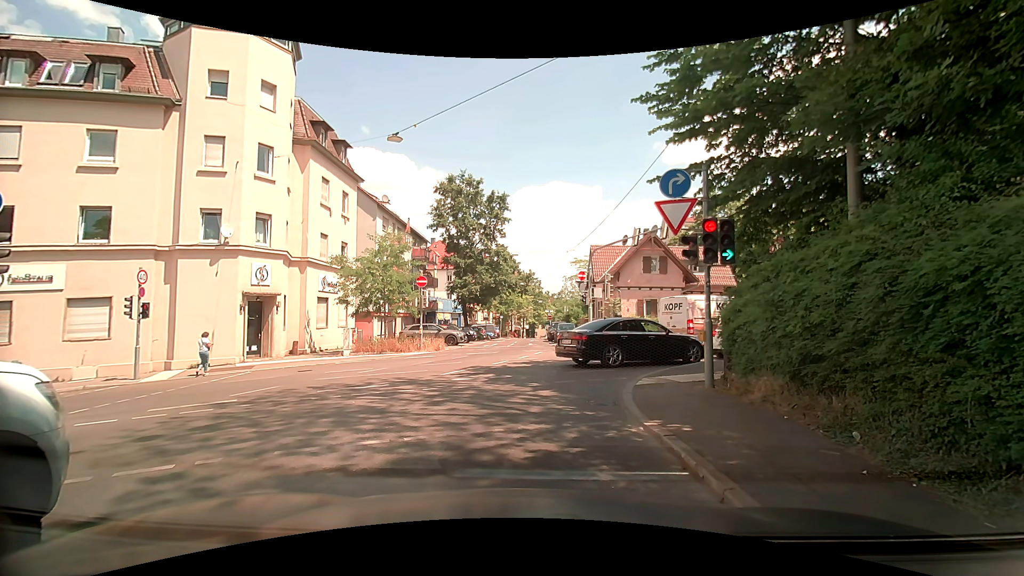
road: unclassified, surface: asphalt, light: Day
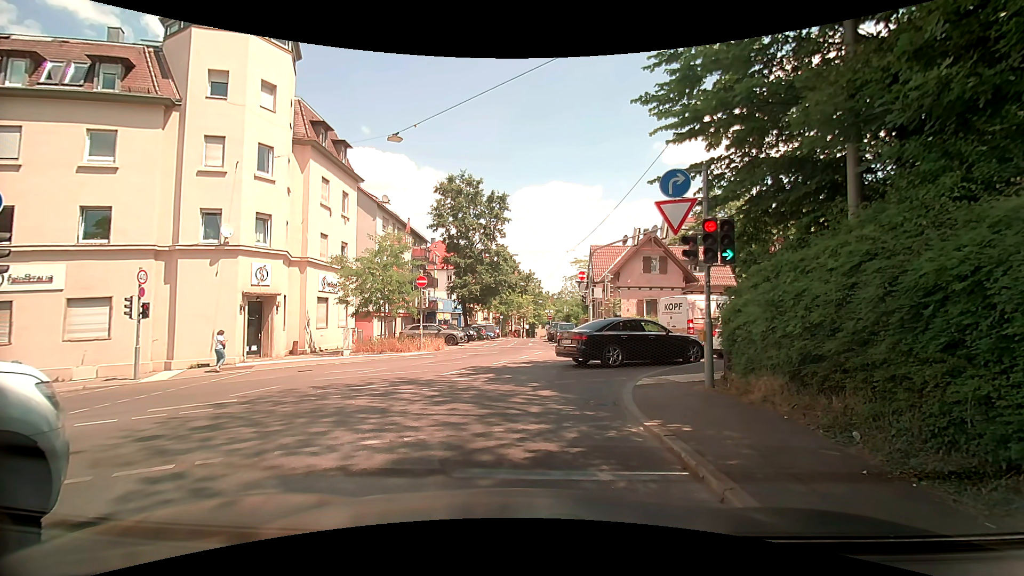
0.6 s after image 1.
(0.0, 0.0) m; 0°
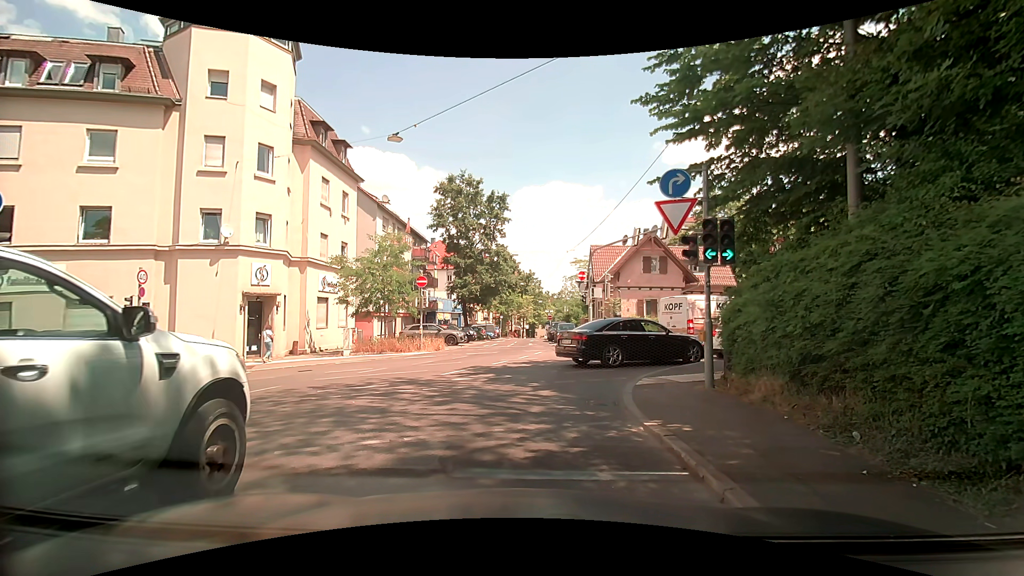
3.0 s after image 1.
(0.0, 0.0) m; 0°
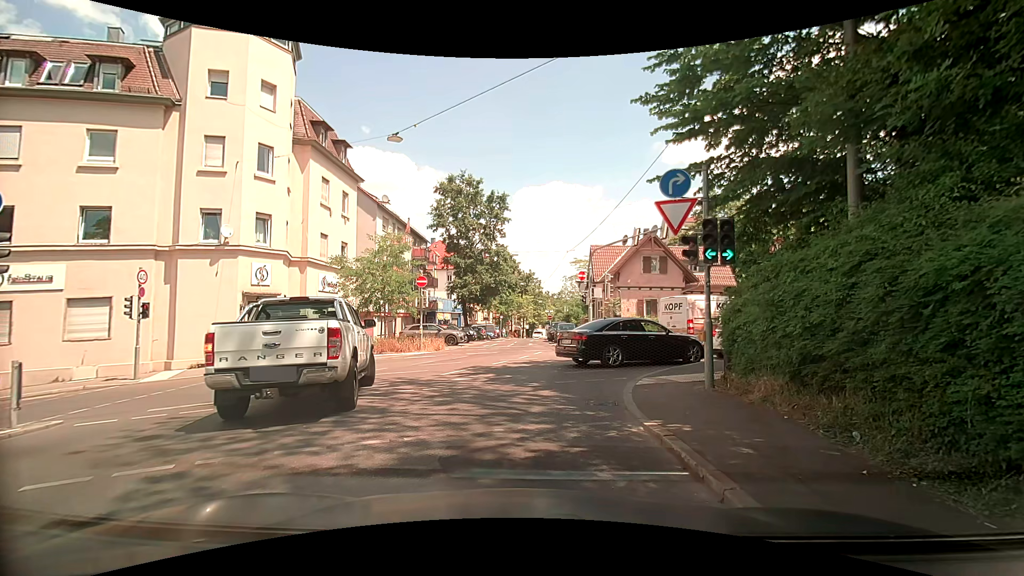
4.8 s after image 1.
(0.0, 0.0) m; 0°
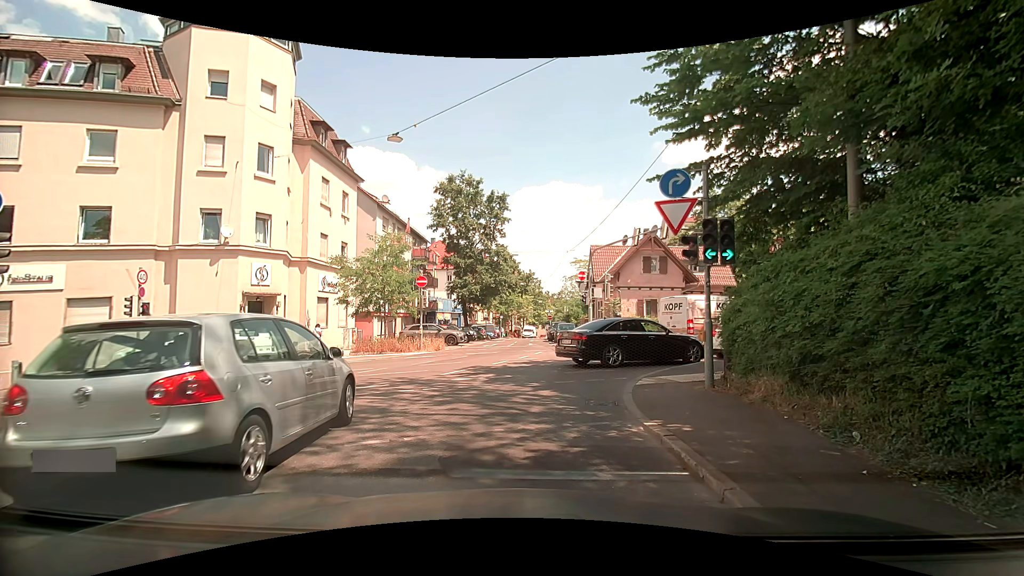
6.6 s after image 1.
(0.0, 0.0) m; 0°
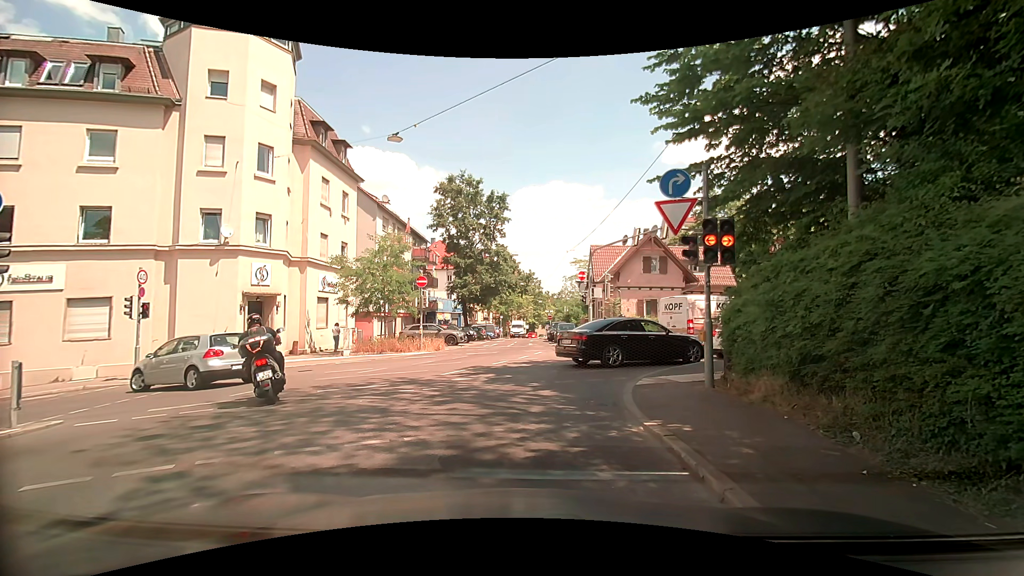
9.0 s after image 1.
(0.0, 0.0) m; 0°
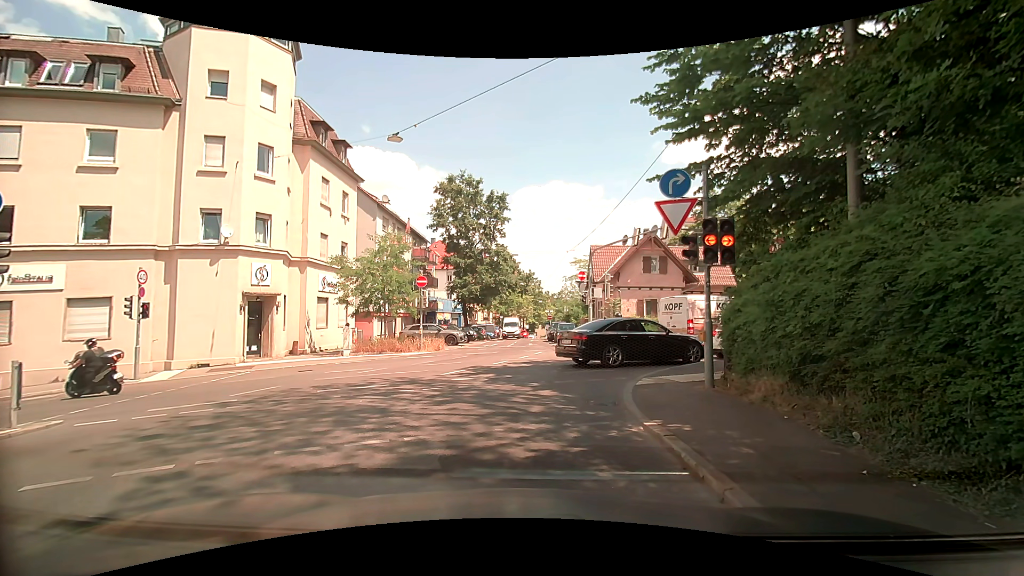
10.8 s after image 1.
(0.0, 0.0) m; 0°
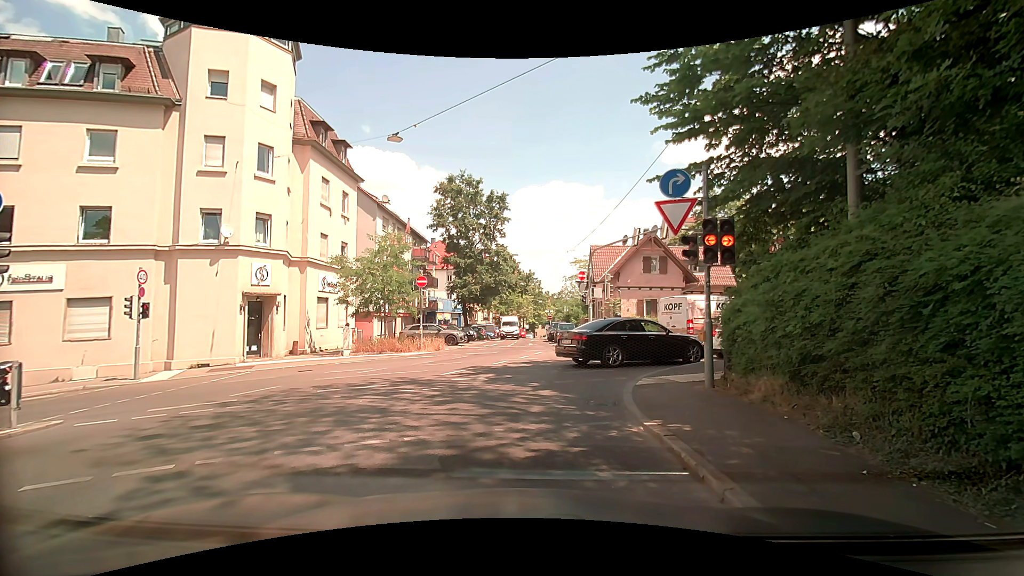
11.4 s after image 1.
(0.0, 0.0) m; 0°
